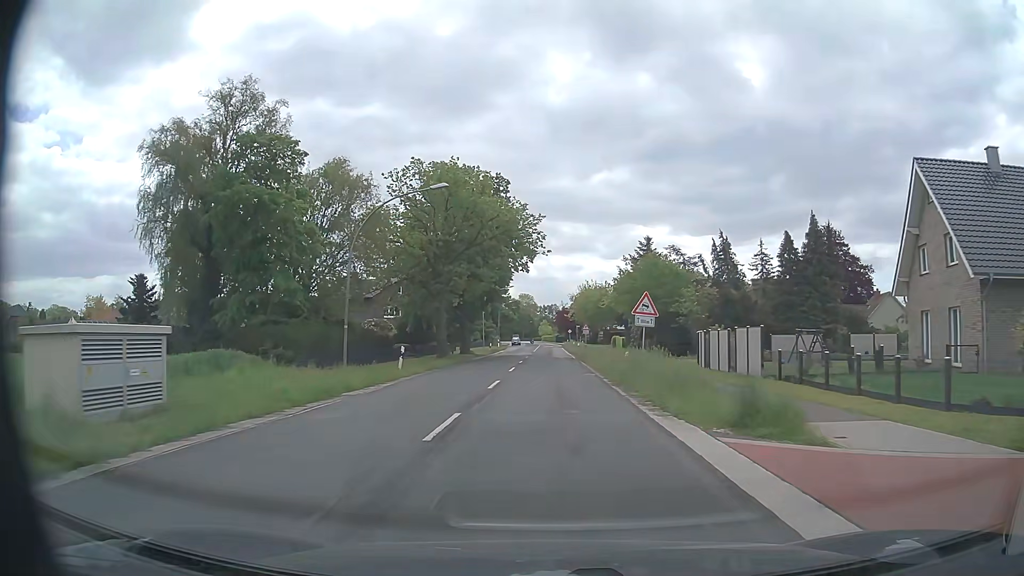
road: secondary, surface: asphalt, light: Day
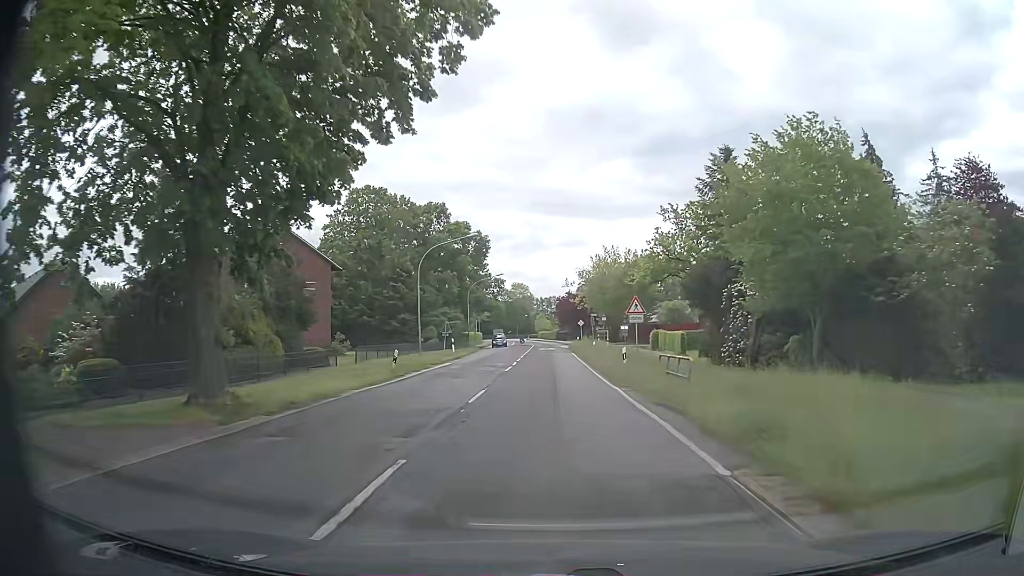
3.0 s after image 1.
(0.0, +40.6) m; 0°
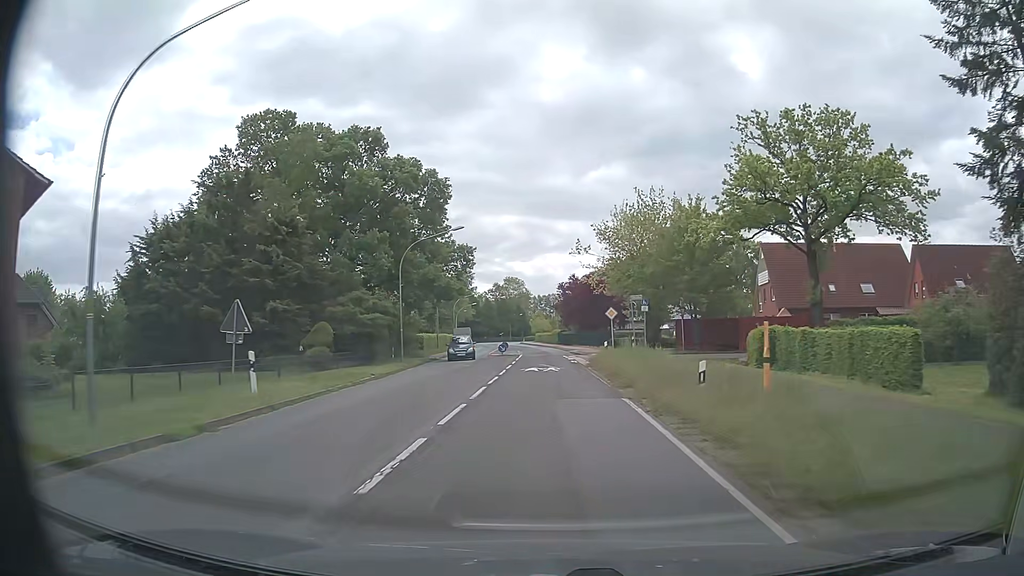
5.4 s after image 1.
(-0.1, +32.4) m; 0°
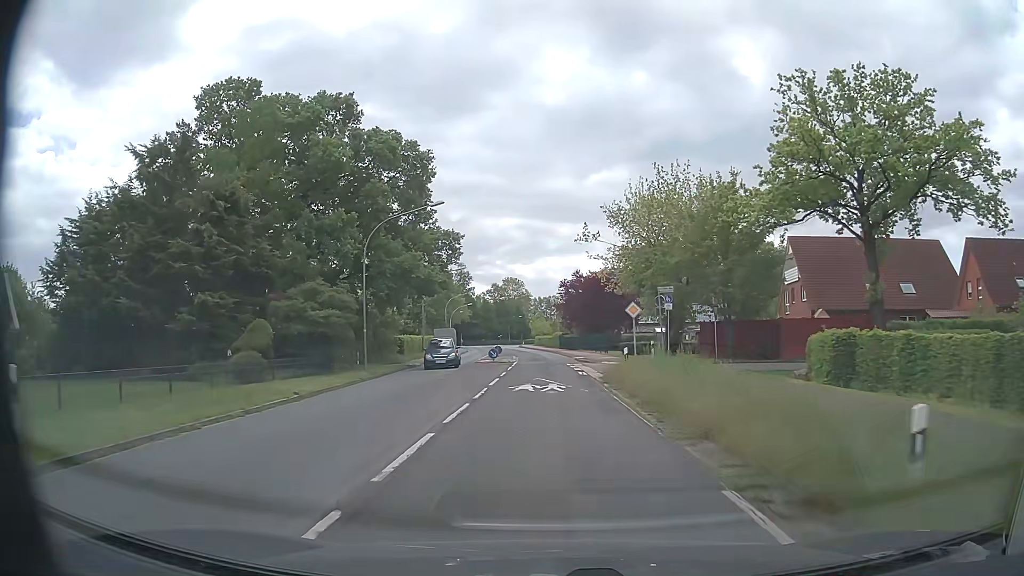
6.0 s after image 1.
(0.0, +8.1) m; -1°
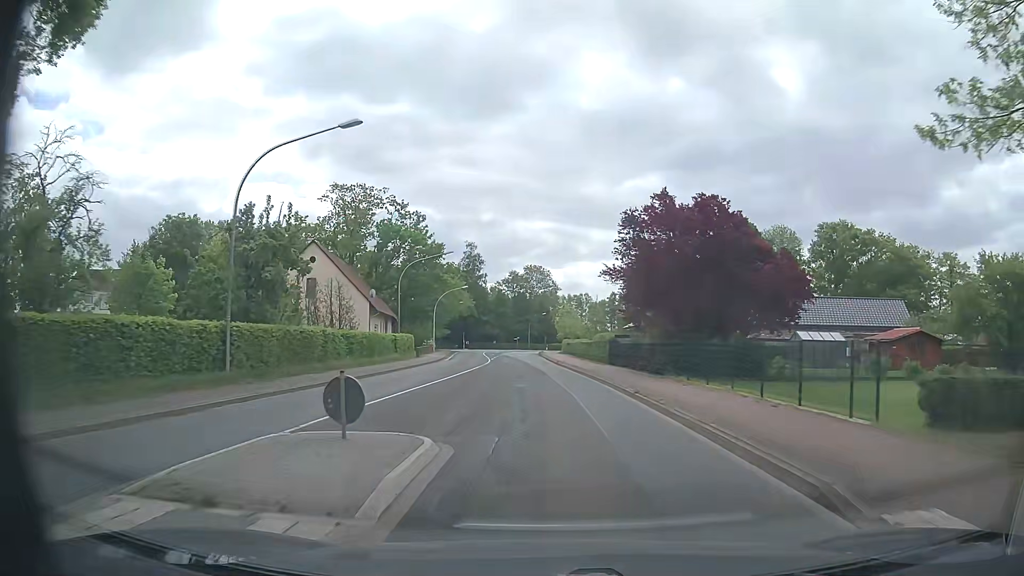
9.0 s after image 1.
(-0.1, +40.1) m; -2°
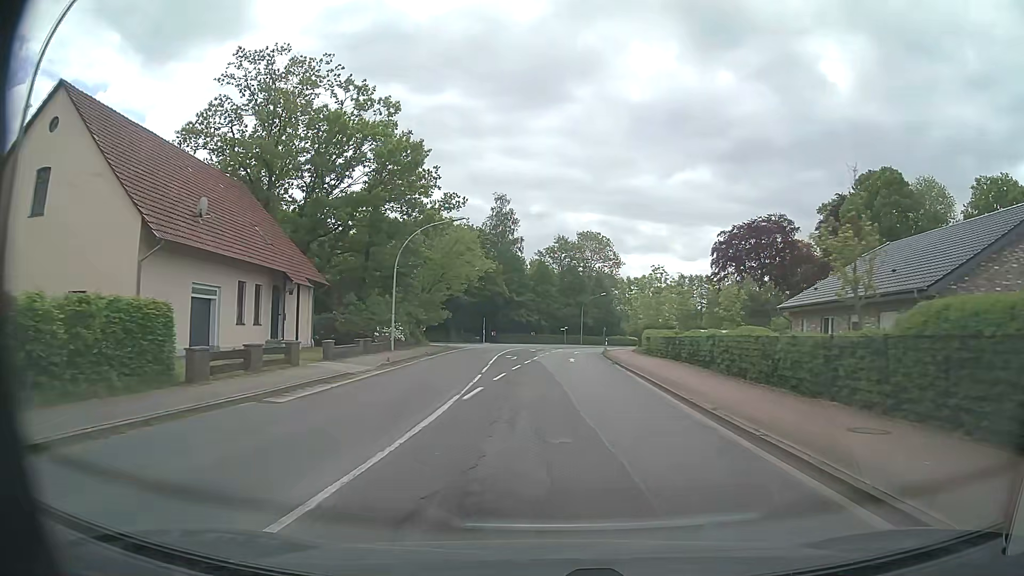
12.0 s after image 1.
(-1.5, +39.7) m; -4°
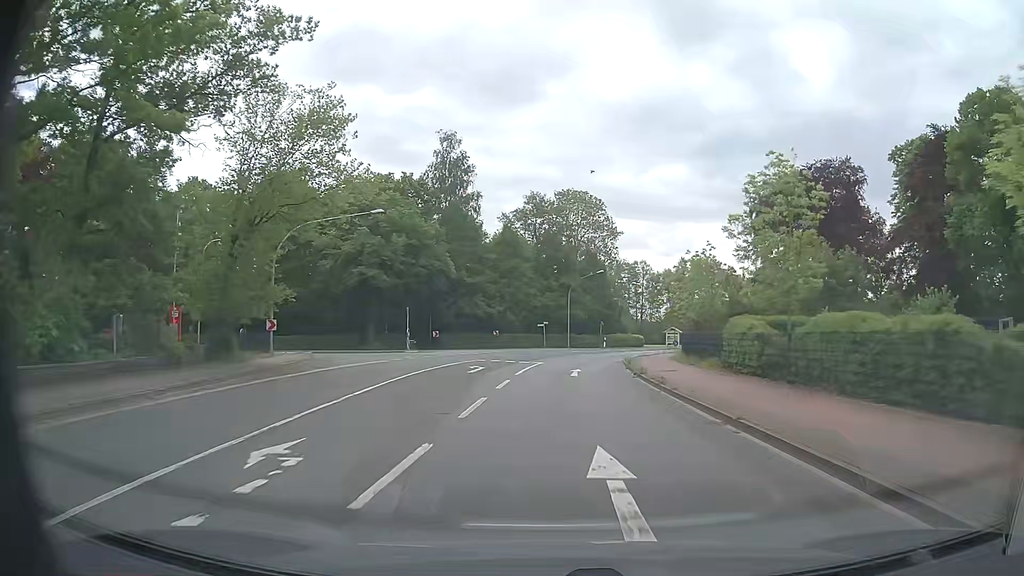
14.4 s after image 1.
(+0.6, +32.0) m; +2°
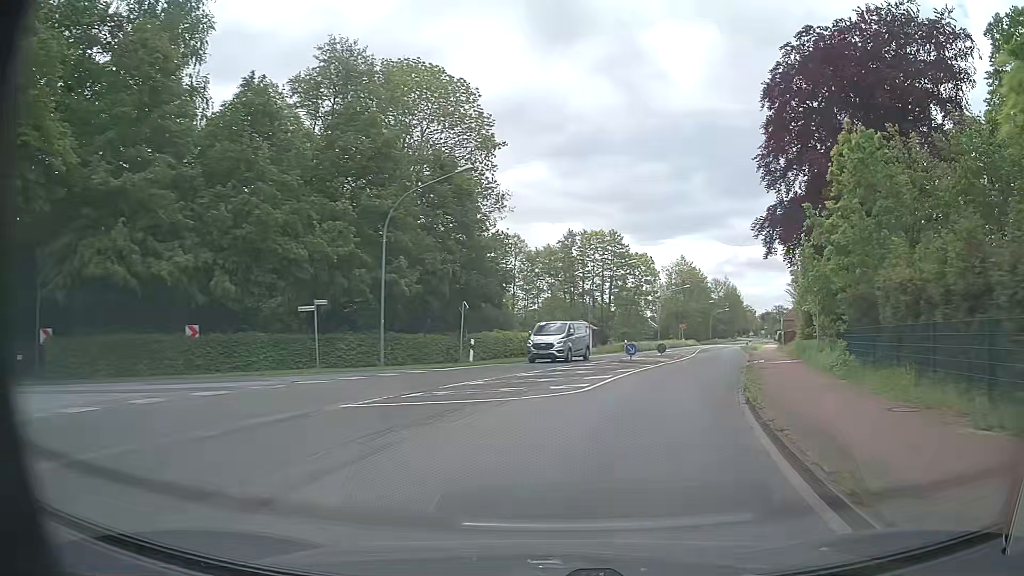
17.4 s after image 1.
(+2.3, +40.2) m; +12°
(+1, +10) (+3, +20) (+6, +29) (+9, +39) (+12, +48) (+15, +58) (+18, +67) (+21, +77) (+24, +86) (+27, +96) m
